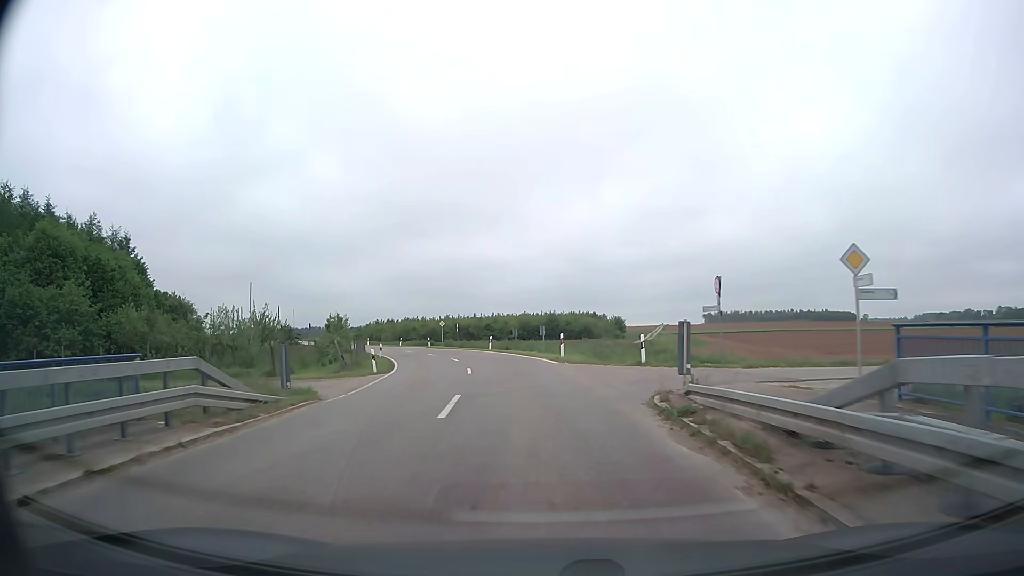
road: unclassified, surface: asphalt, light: Day
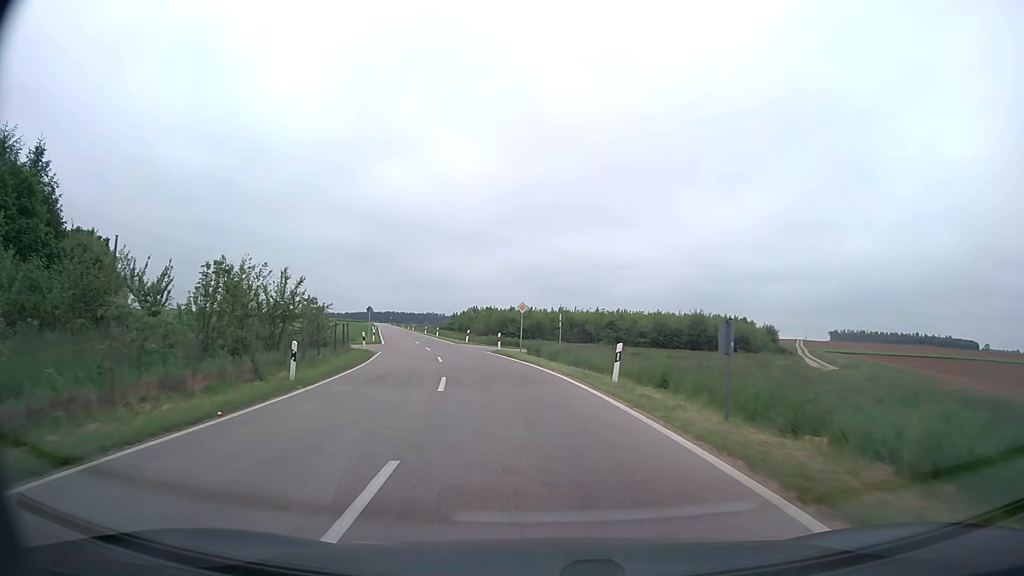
(-2.4, +32.3) m; -10°
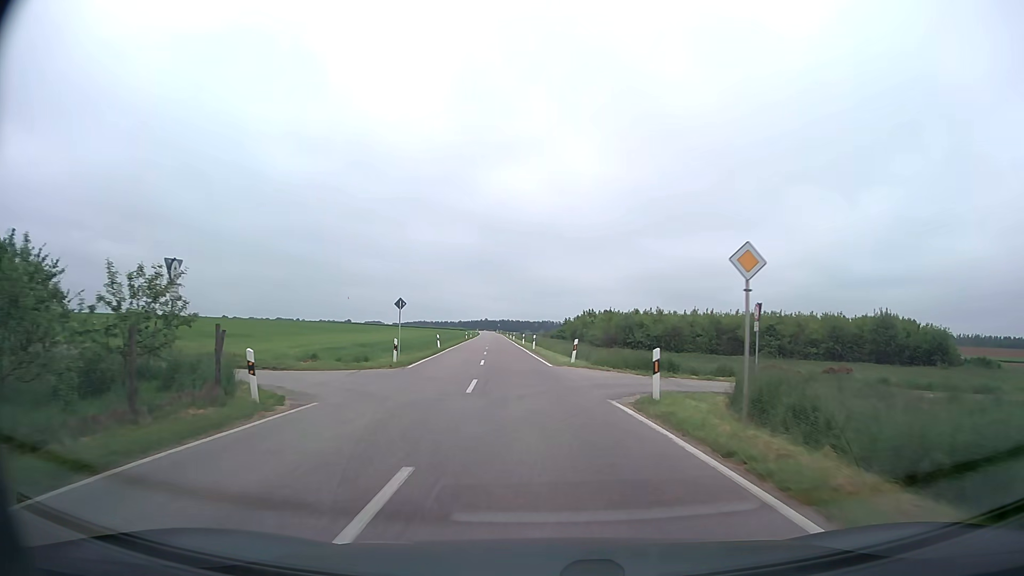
(-2.1, +24.4) m; -10°
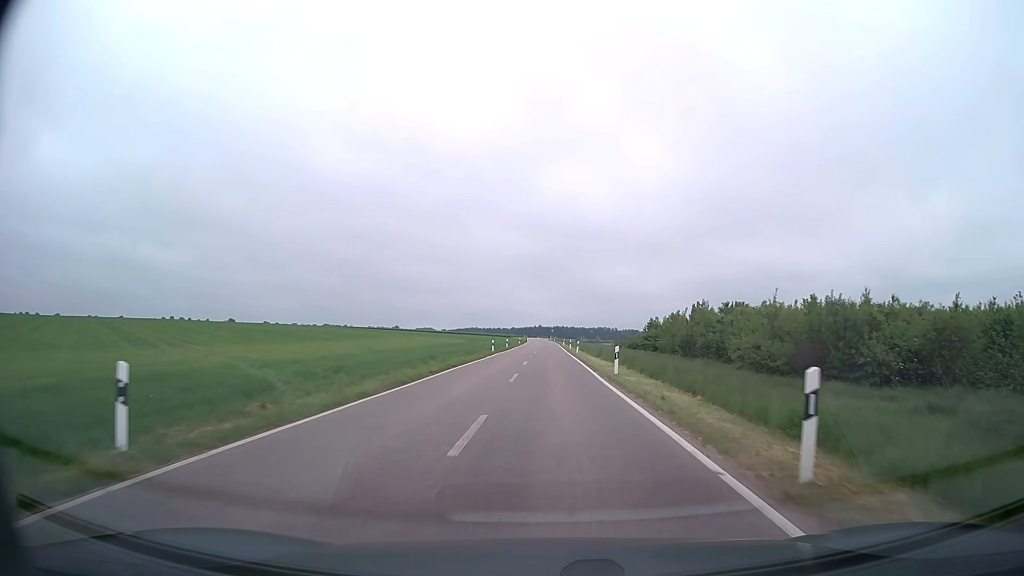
(-2.7, +44.2) m; -5°
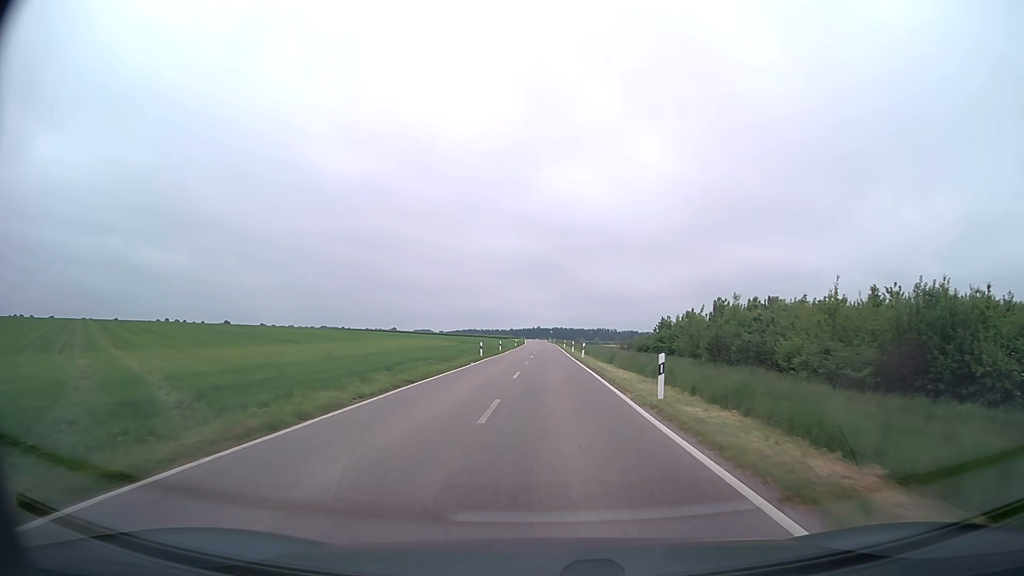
(0.0, +9.6) m; 0°
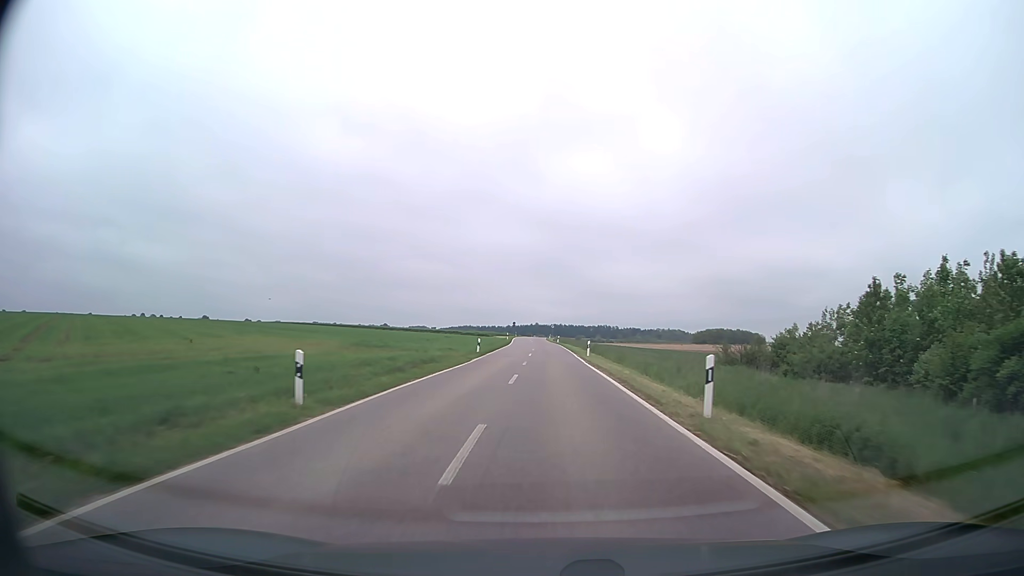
(+0.2, +54.2) m; 0°
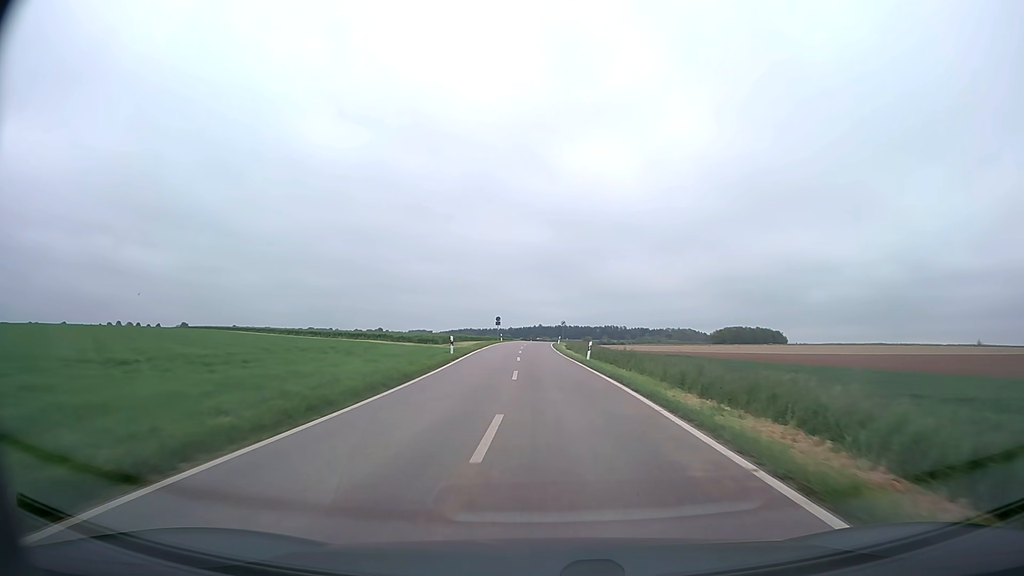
(0.0, +58.7) m; 0°
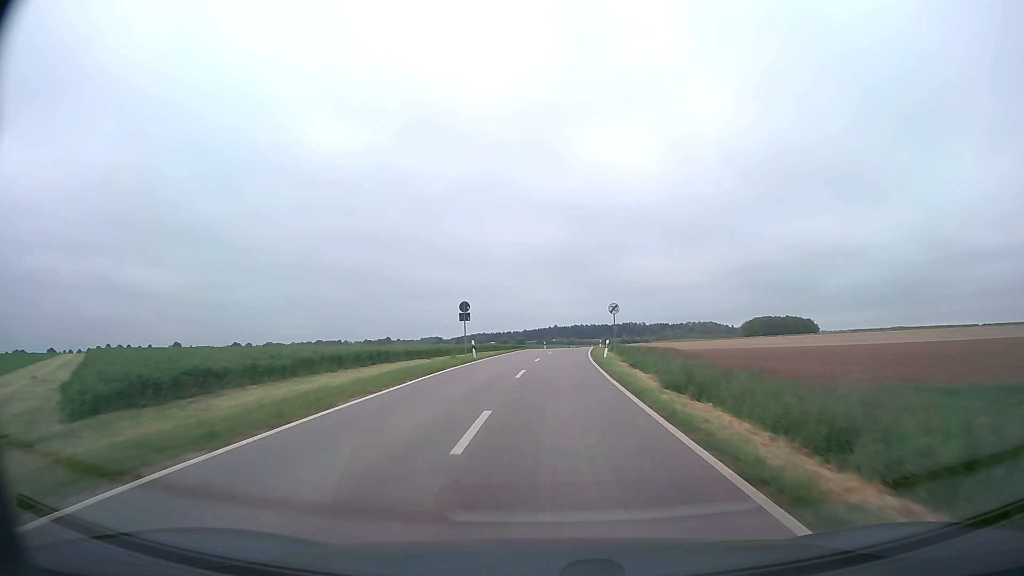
(-0.5, +47.6) m; -1°
(0, +10) (0, +20) (0, +30) (+1, +40) (+2, +50) (+2, +60) (+3, +70) (+4, +80) (+5, +90) (+6, +100) m
